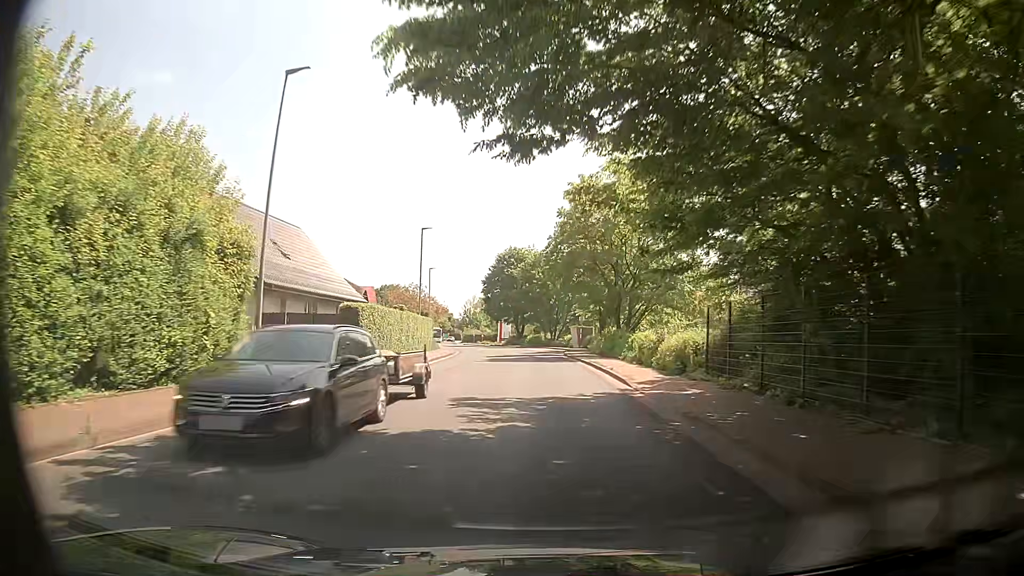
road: tertiary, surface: asphalt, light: Day
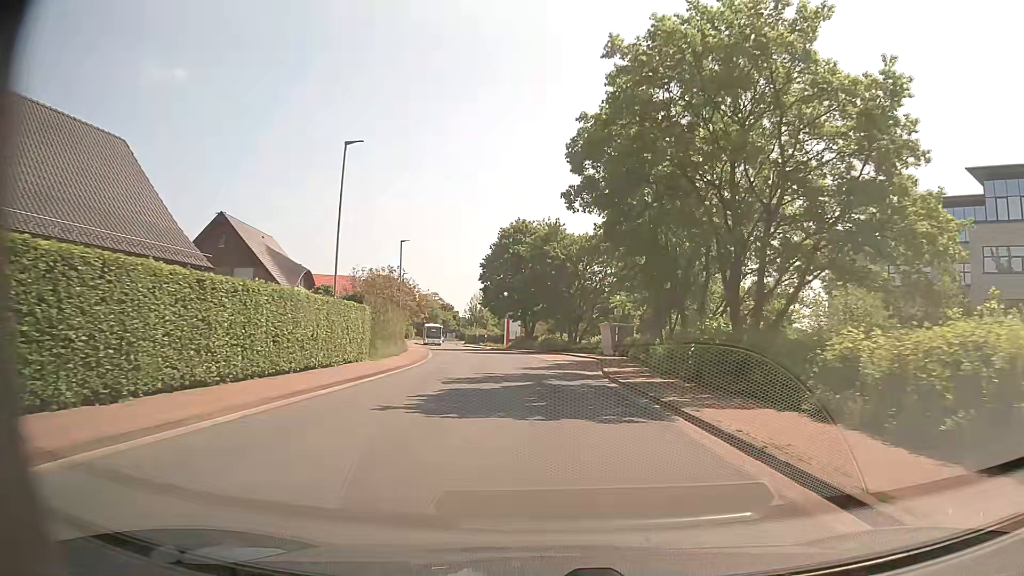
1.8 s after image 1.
(-0.1, +22.8) m; -1°
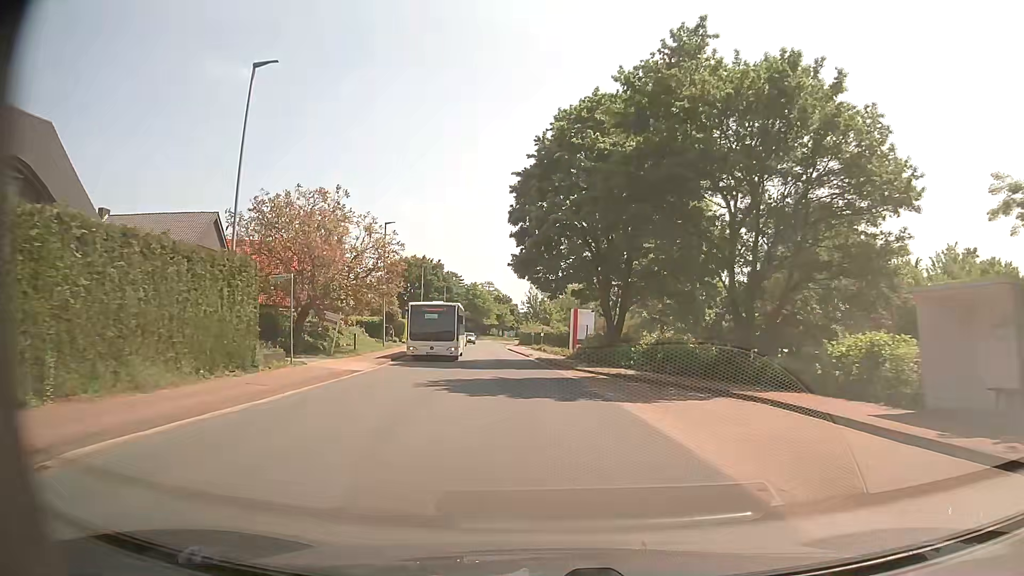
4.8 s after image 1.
(-1.4, +38.1) m; -6°
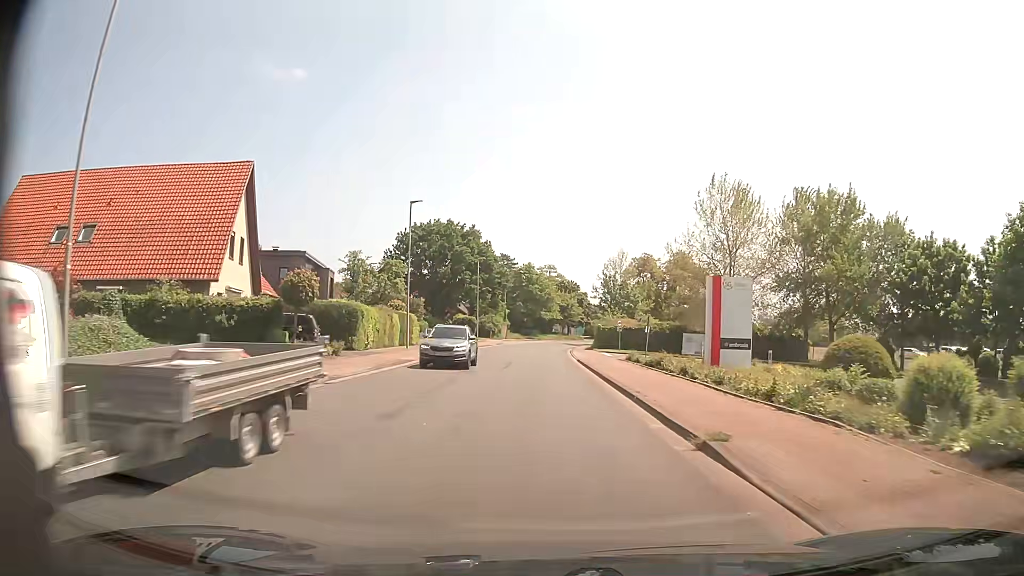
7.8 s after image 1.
(-2.5, +38.3) m; -5°
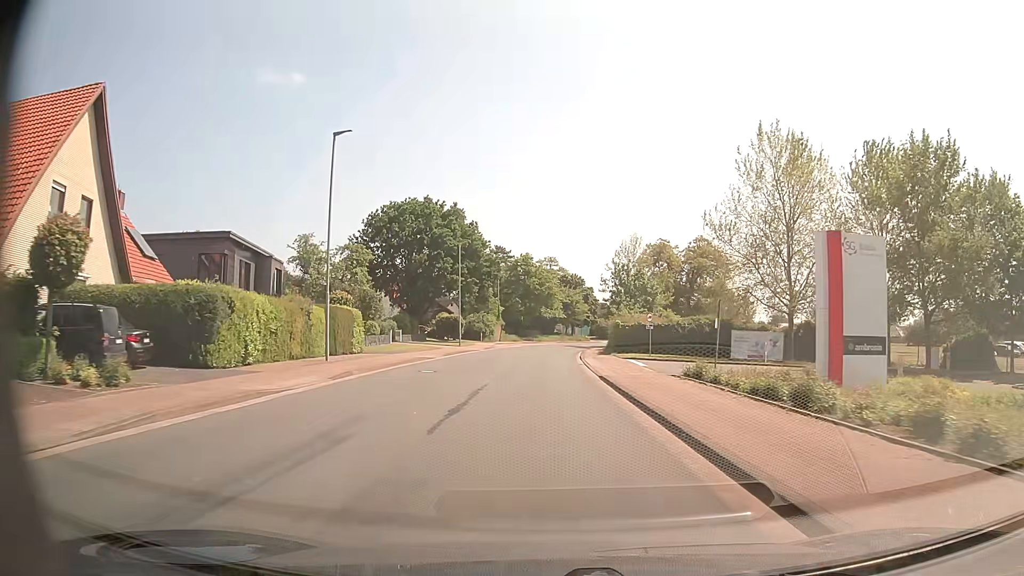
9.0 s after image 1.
(-0.2, +15.3) m; -1°
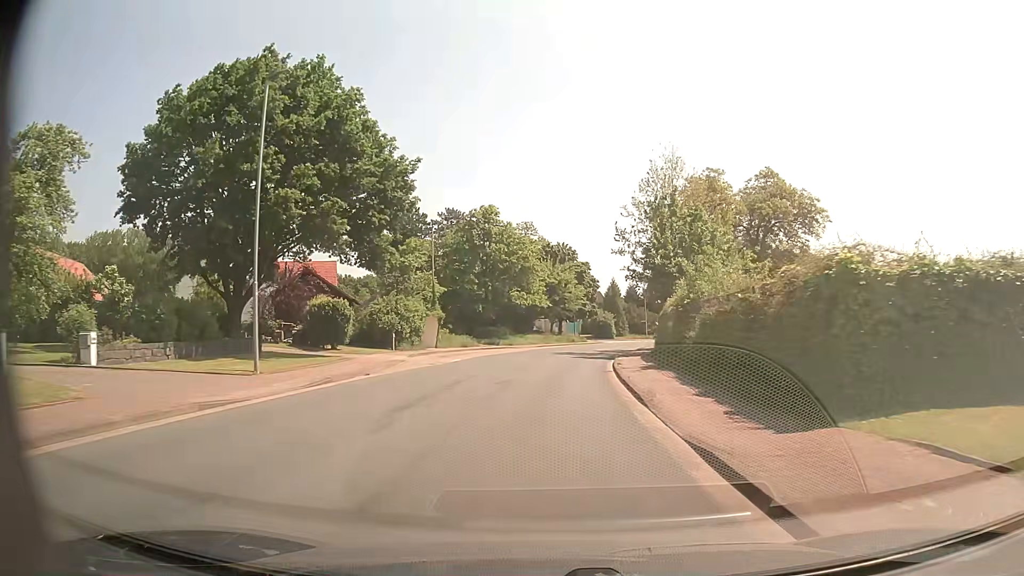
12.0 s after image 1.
(0.0, +38.2) m; +1°
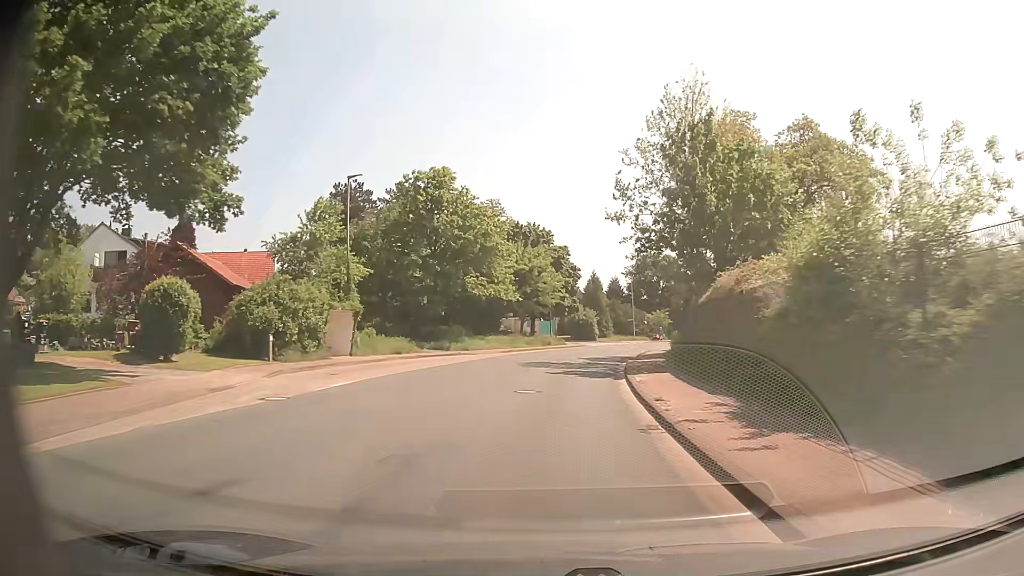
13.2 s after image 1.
(+0.3, +15.2) m; +3°
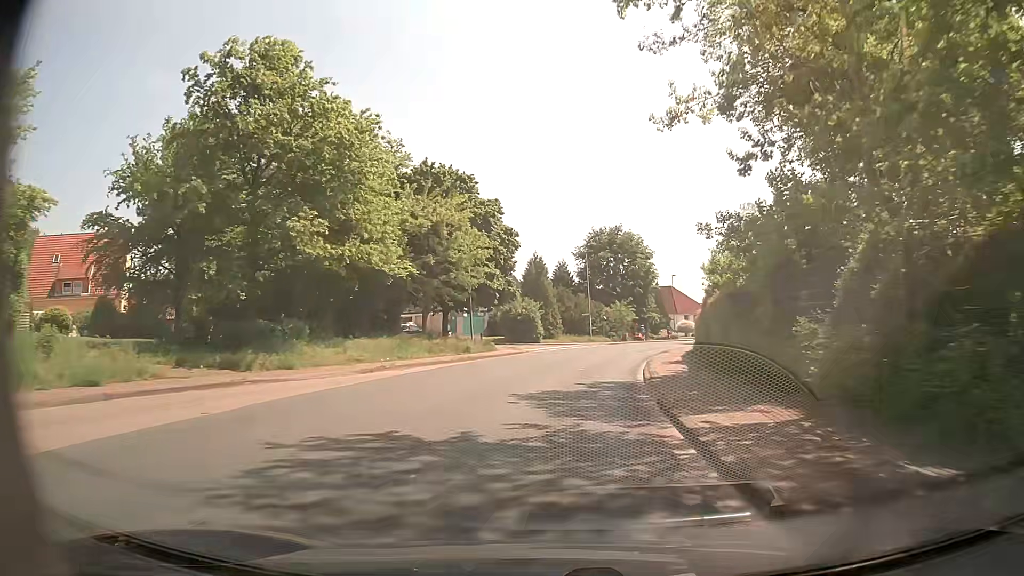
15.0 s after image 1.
(+0.8, +22.8) m; +5°
(0, +10) (+1, +20) (+3, +30) (+5, +40) (+7, +49) (+10, +59) (+14, +68) (+18, +77) (+23, +86) (+28, +95) m
